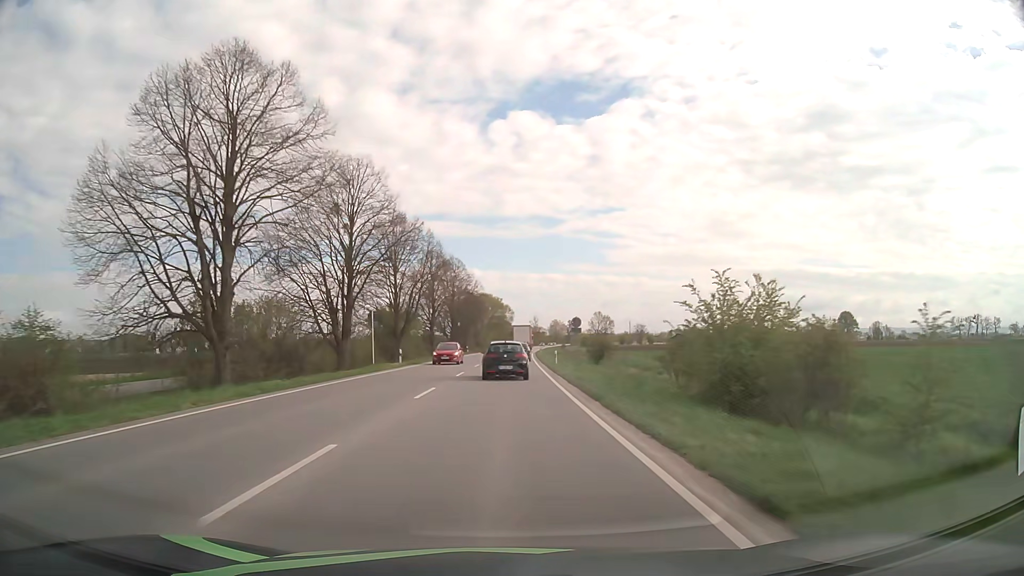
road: primary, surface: asphalt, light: Day
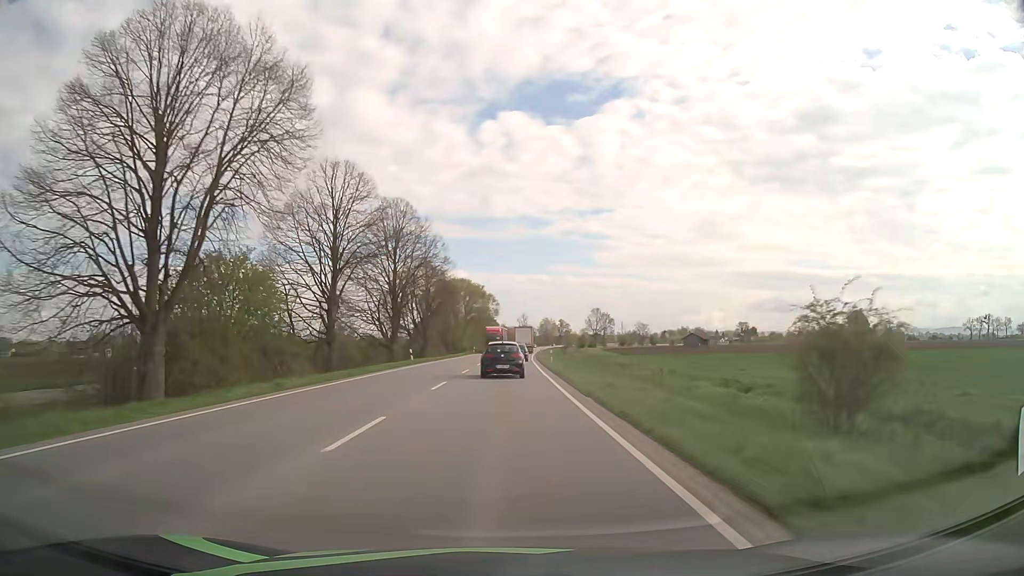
(+0.4, +43.9) m; +1°
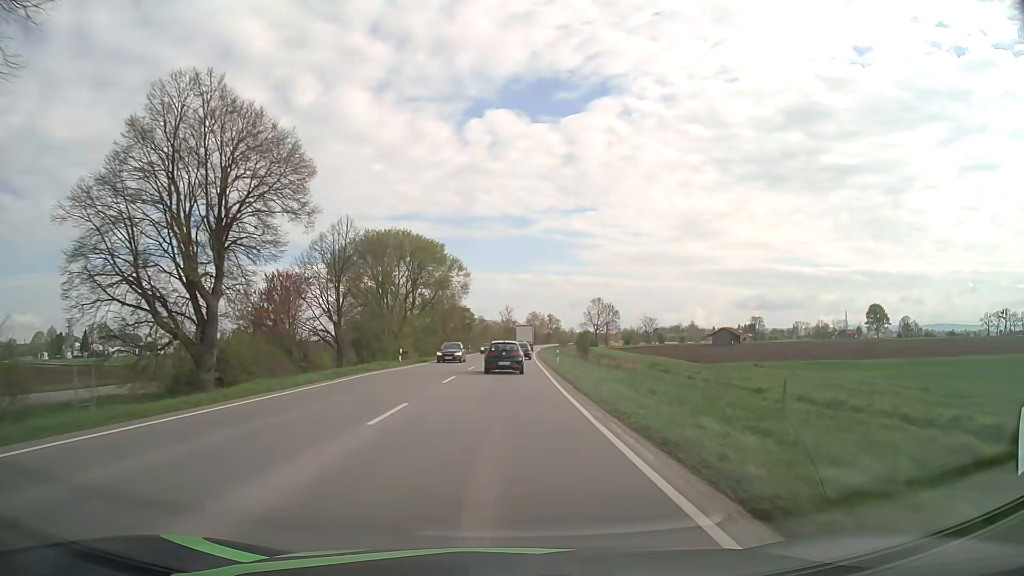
(+0.8, +56.6) m; +2°
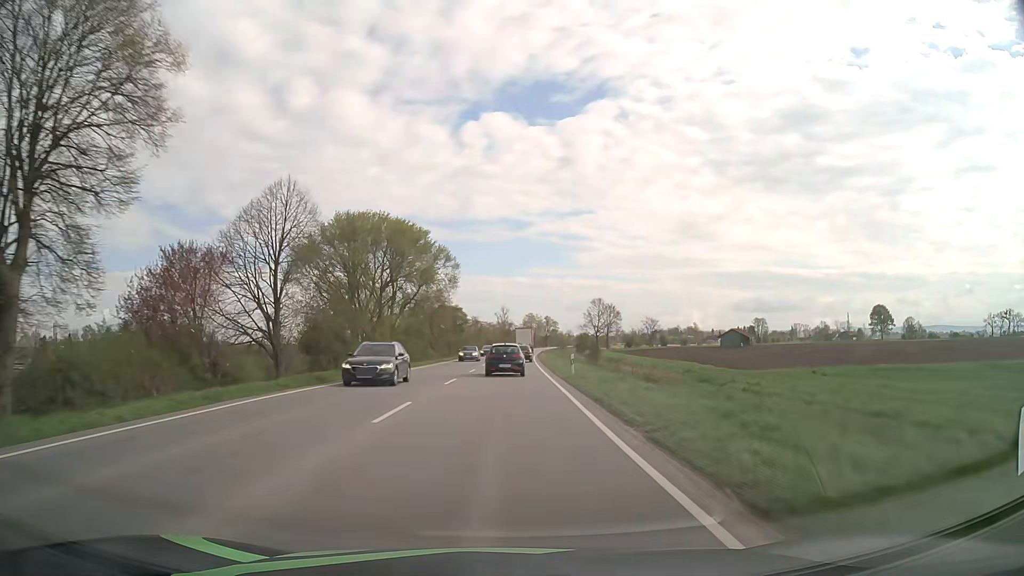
(0.0, +11.7) m; 0°
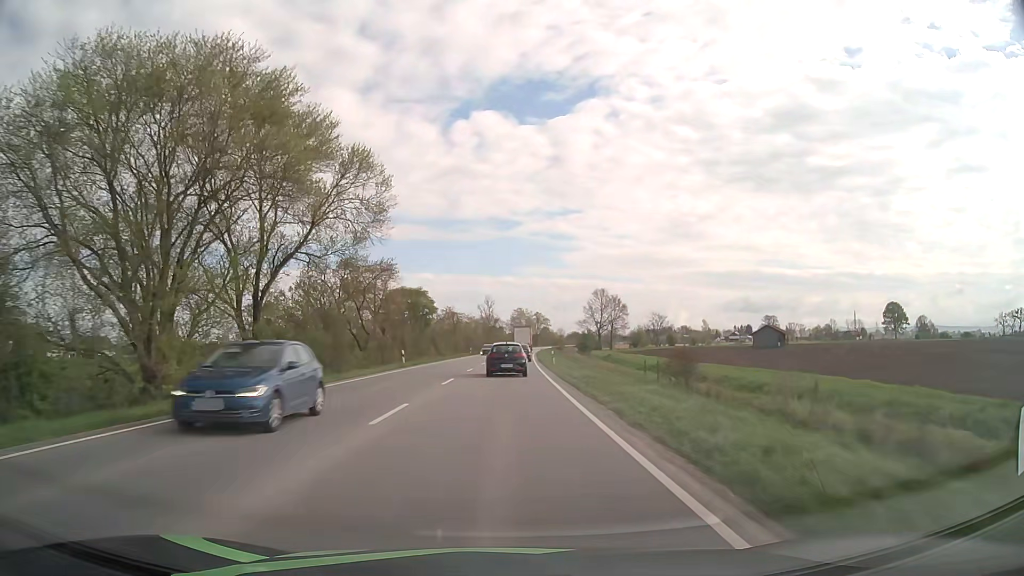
(+0.4, +35.9) m; +1°
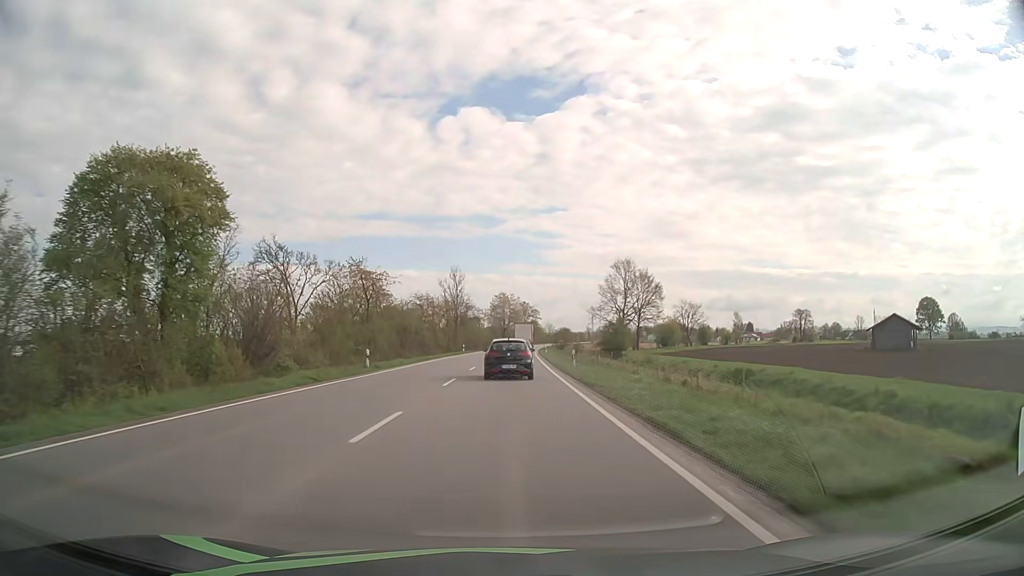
(+0.9, +62.1) m; +2°
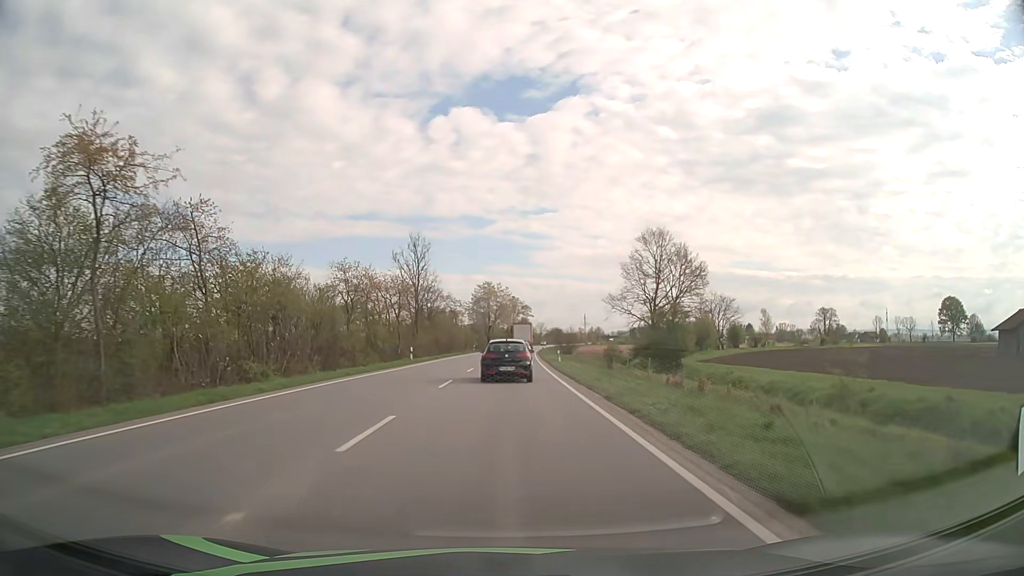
(+0.3, +36.0) m; +1°
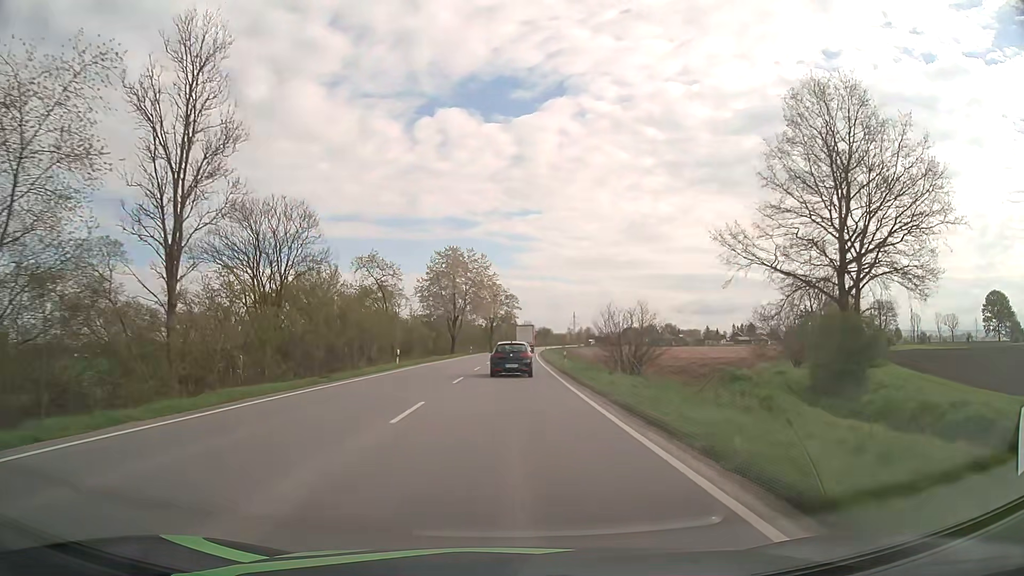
(+0.7, +56.1) m; +2°
(0, +10) (0, +20) (0, +30) (0, +40) (+1, +50) (+1, +60) (+1, +70) (+2, +80) (+2, +90) (+3, +100) m
